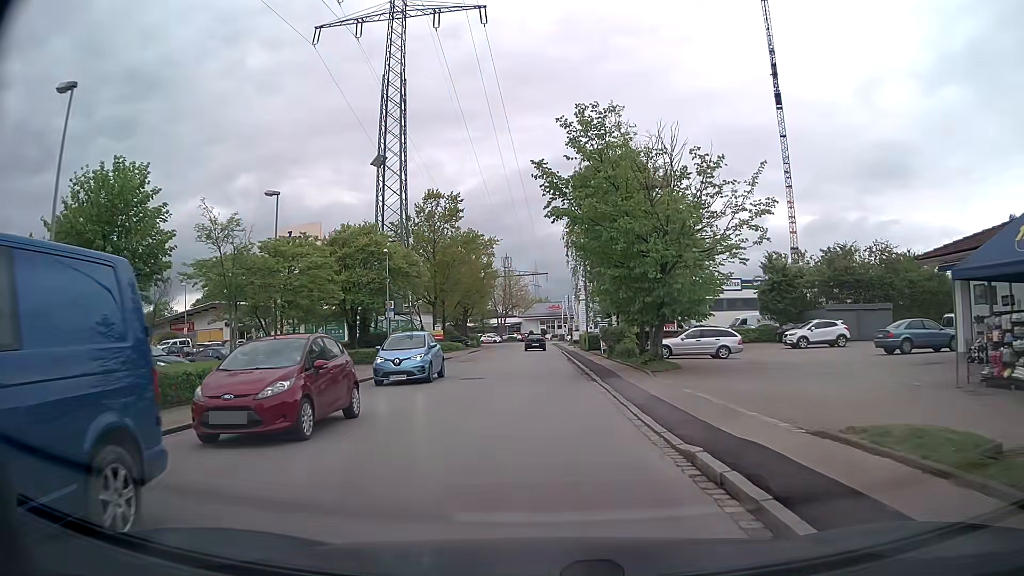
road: residential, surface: asphalt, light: Day
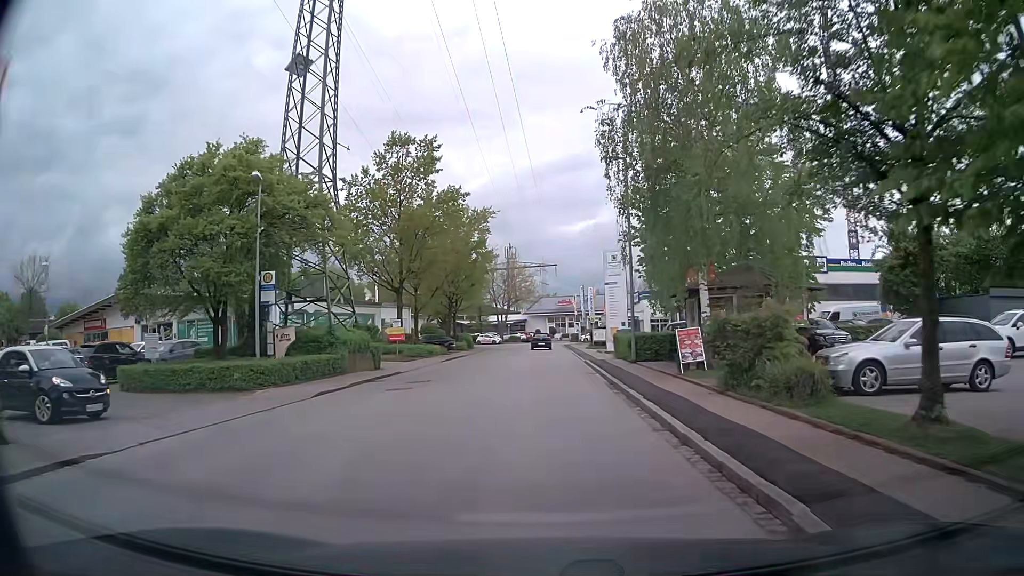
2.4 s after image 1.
(-0.4, +19.1) m; -1°
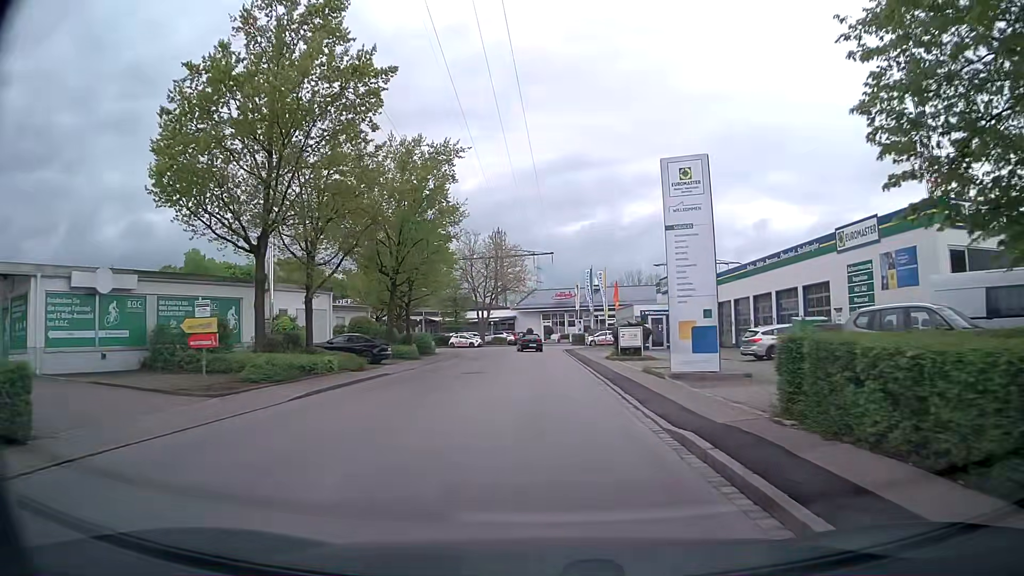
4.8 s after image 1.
(0.0, +22.4) m; 0°
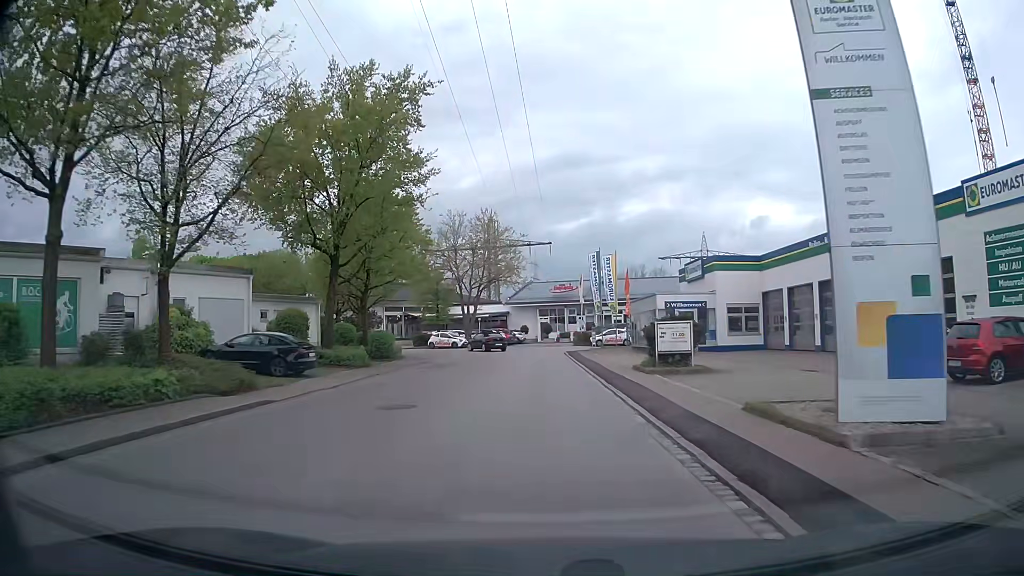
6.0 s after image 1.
(0.0, +11.3) m; +1°
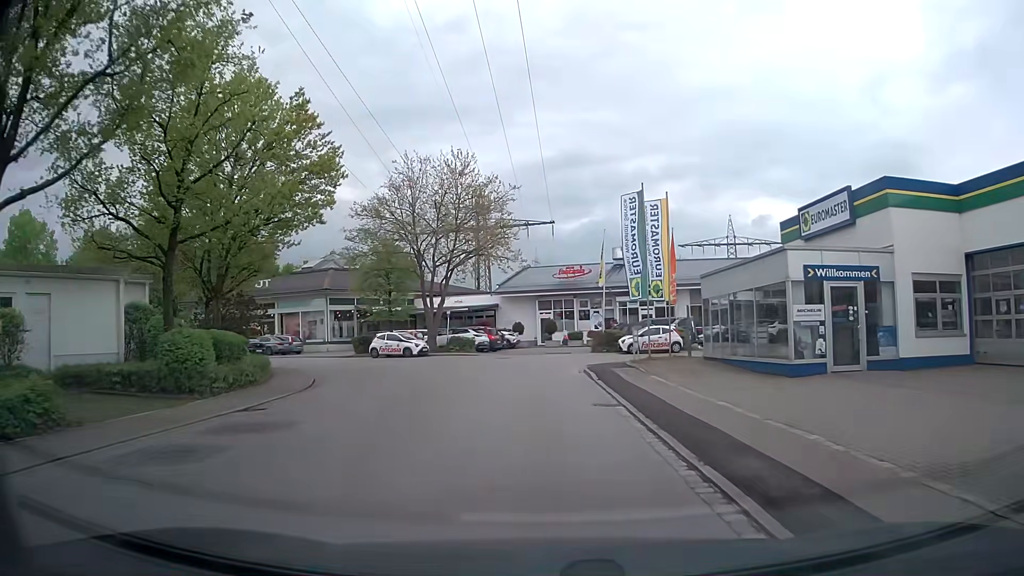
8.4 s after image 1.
(-0.2, +21.1) m; -1°
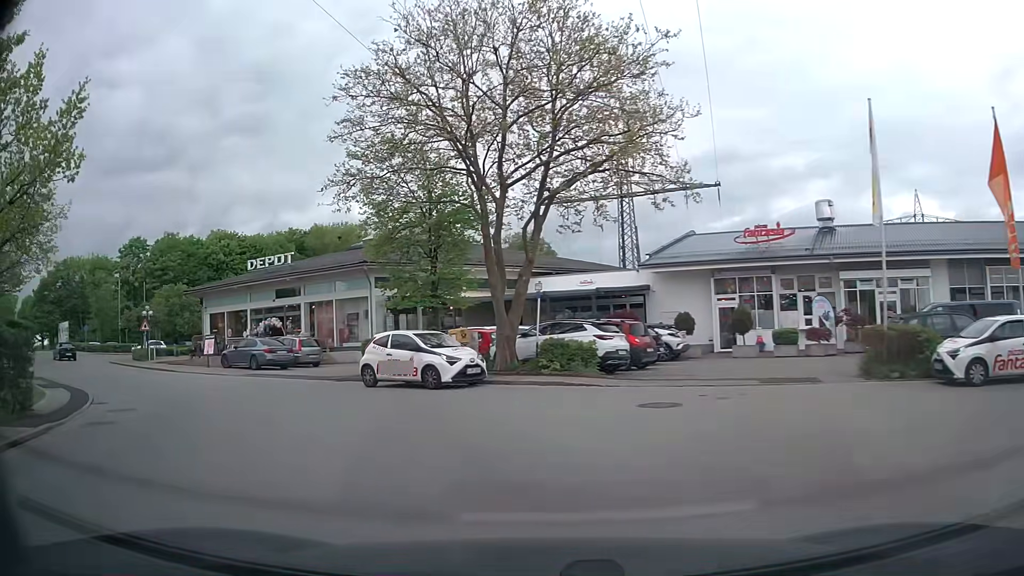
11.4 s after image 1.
(-0.7, +22.5) m; -12°
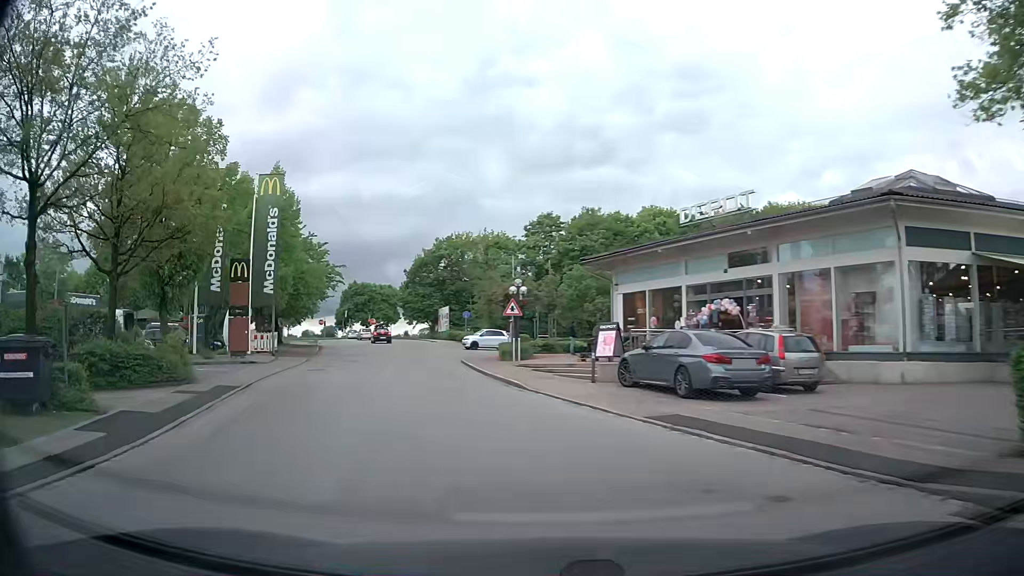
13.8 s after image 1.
(-5.5, +16.1) m; -37°
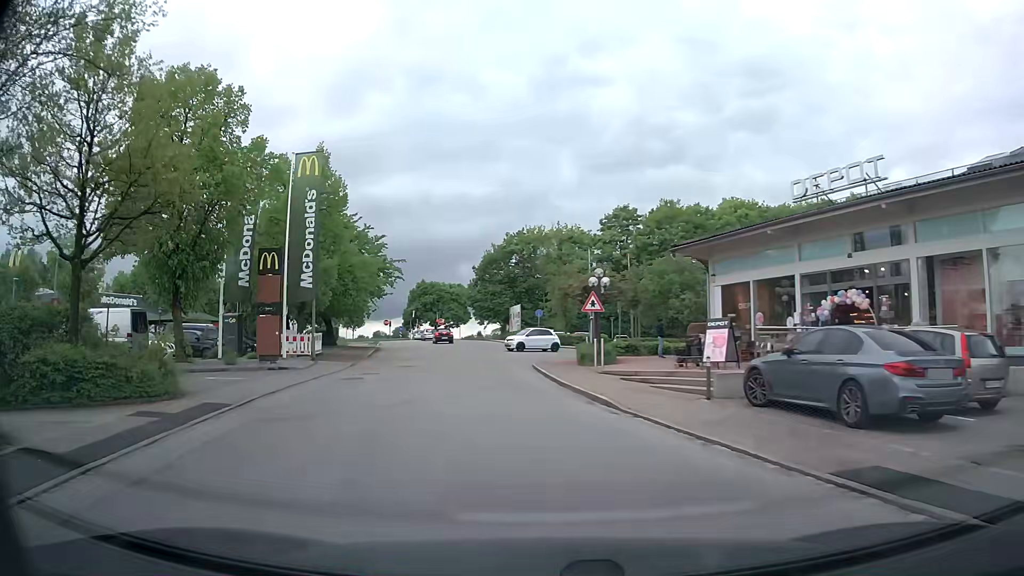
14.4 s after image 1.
(-0.3, +4.9) m; -7°
(0, +10) (-1, +20) (-2, +30) (-4, +40) (-6, +50) (-8, +59) (-10, +69) (-13, +79) (-15, +88) (-18, +98) m
